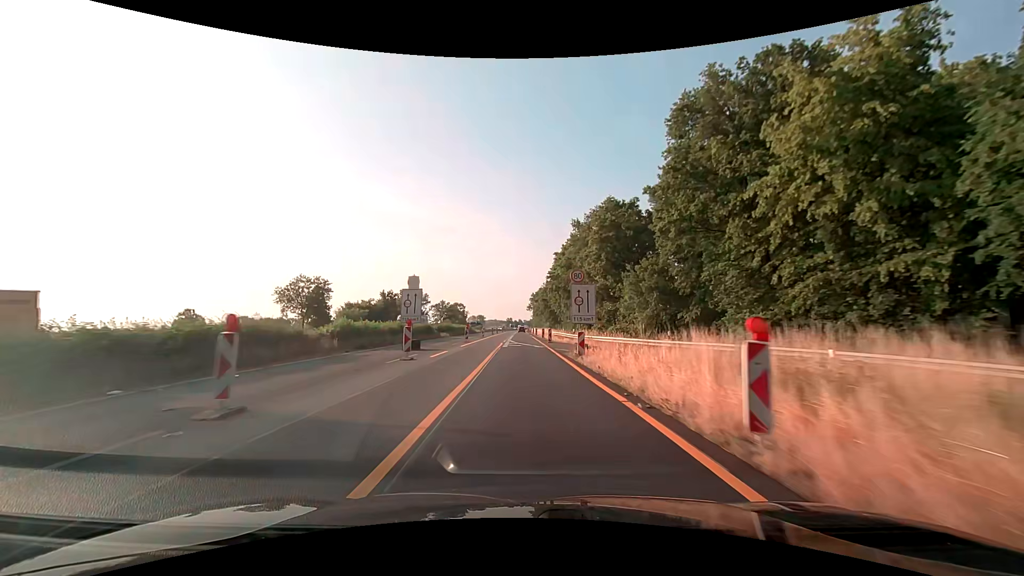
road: motorway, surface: asphalt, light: Day
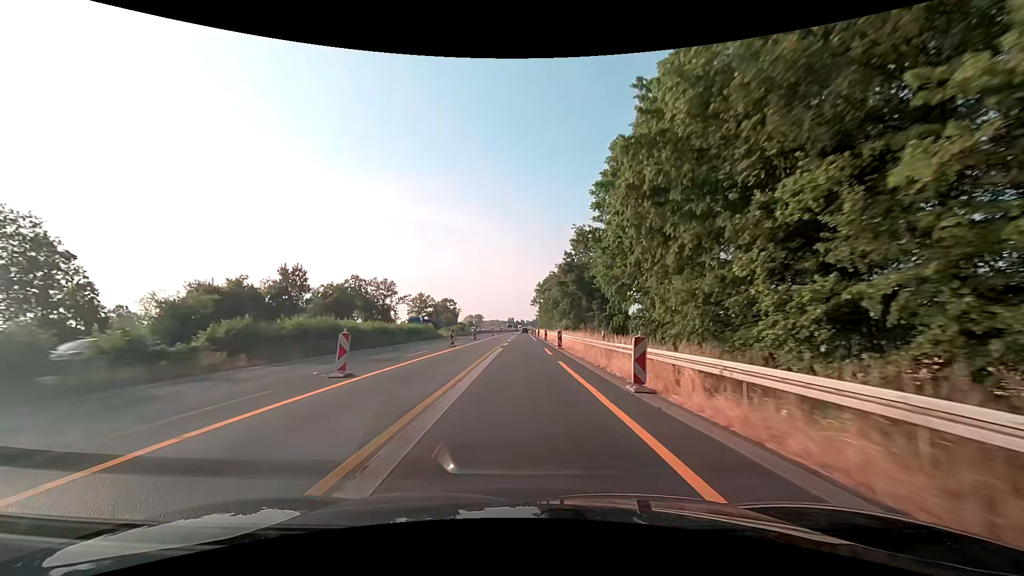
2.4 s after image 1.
(-0.2, +50.1) m; 0°
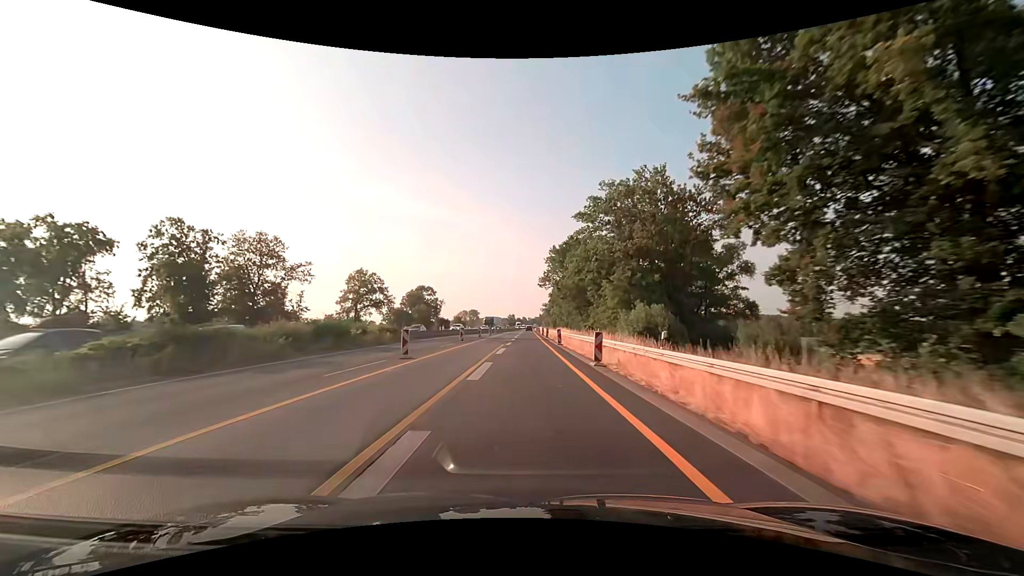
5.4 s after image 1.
(-0.2, +62.6) m; 0°
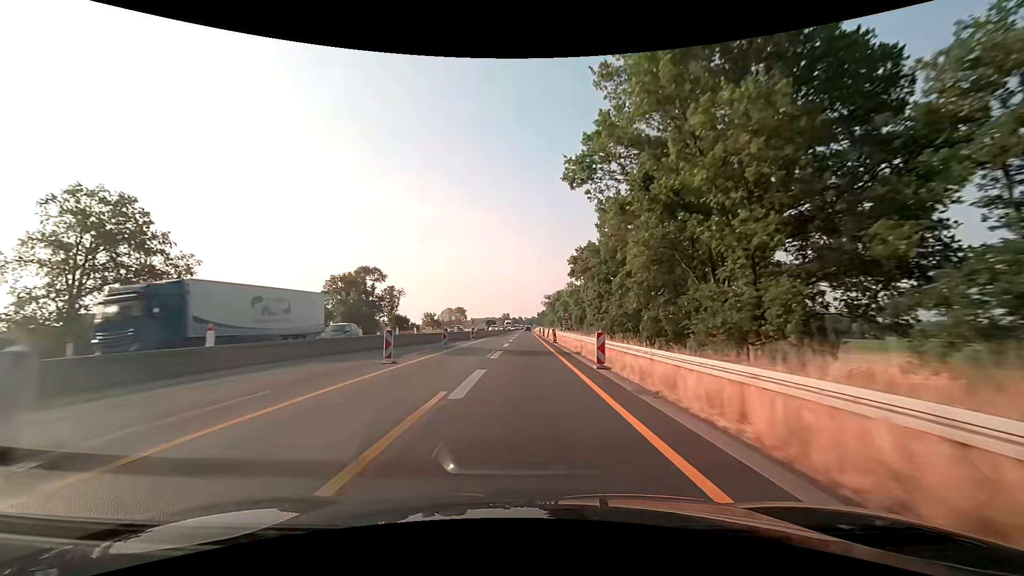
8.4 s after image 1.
(+0.4, +62.6) m; 0°
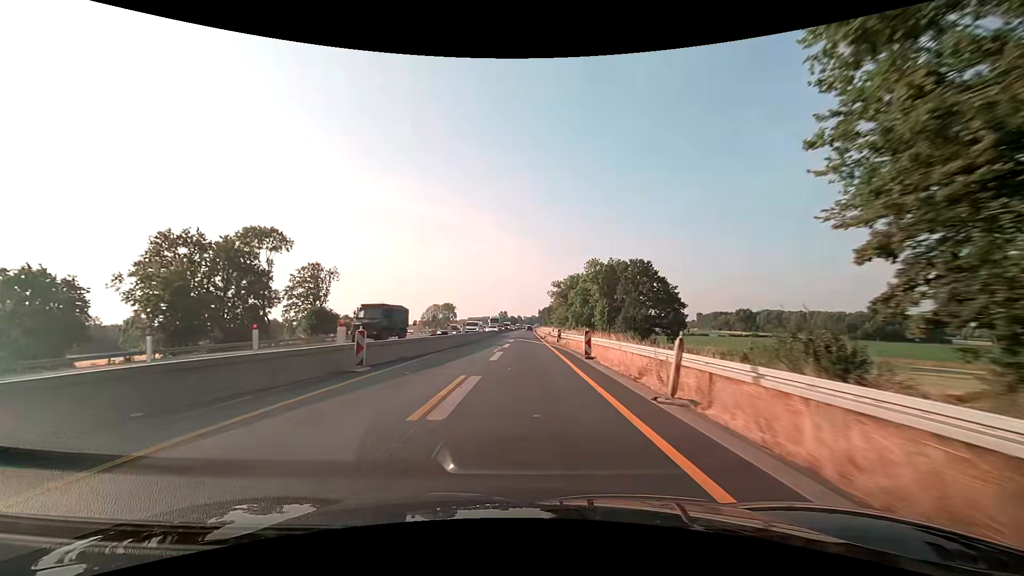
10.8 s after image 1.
(+0.2, +50.0) m; 0°
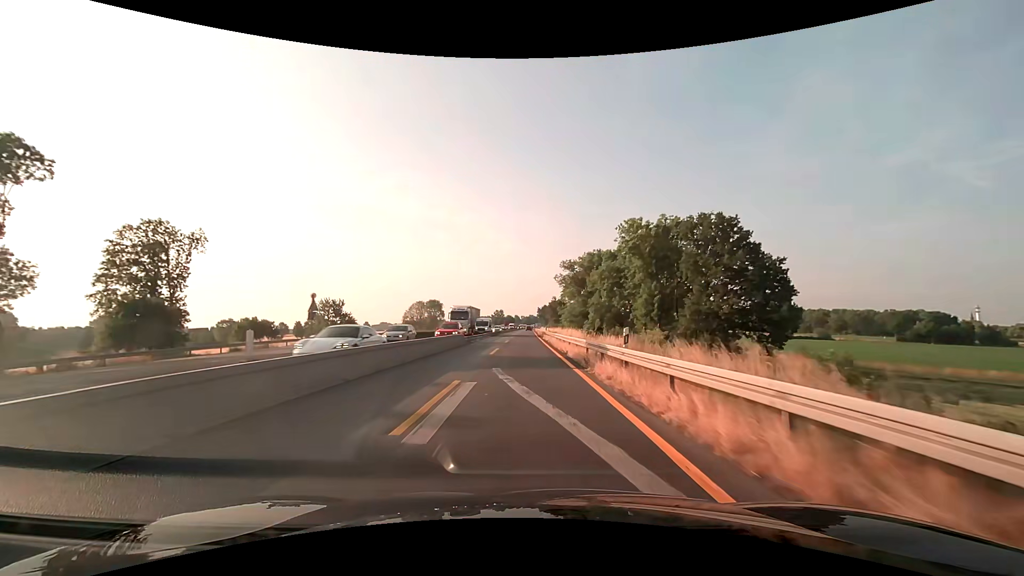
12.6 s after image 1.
(+0.2, +37.5) m; 0°
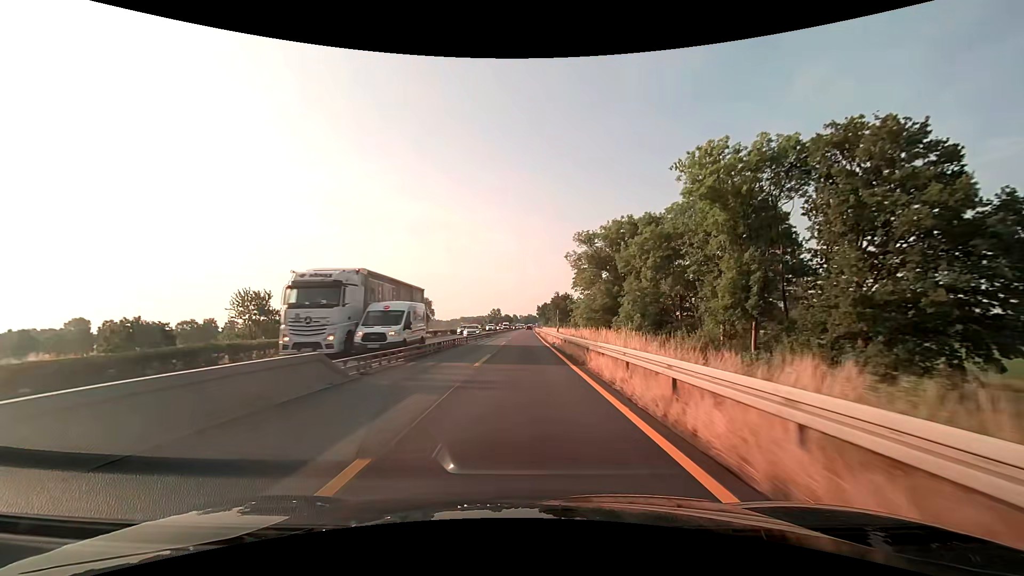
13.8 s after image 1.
(+0.1, +25.0) m; 0°
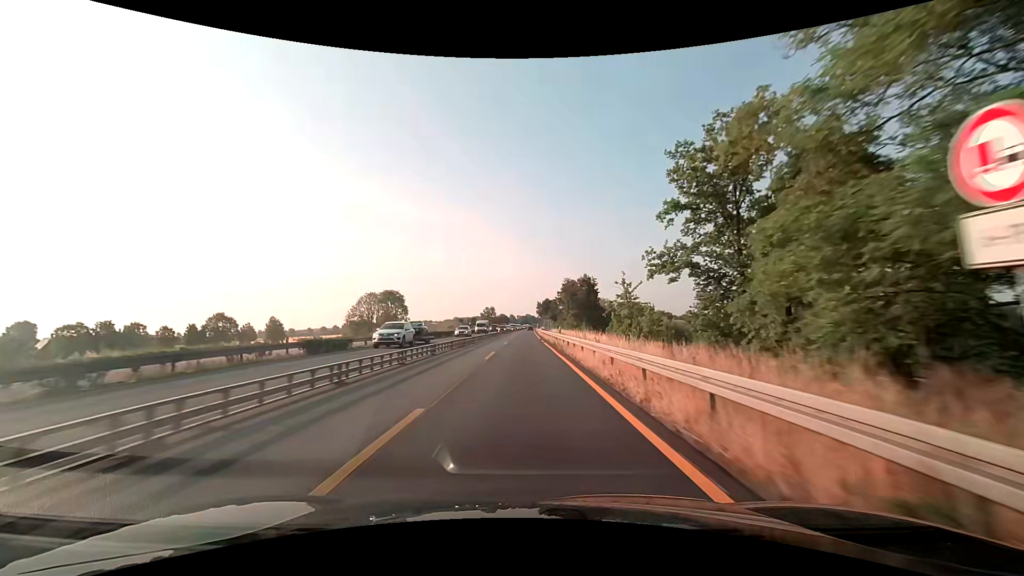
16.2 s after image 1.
(+0.1, +50.1) m; 0°
(0, +10) (0, +20) (0, +30) (0, +40) (0, +50) (0, +60) (0, +70) (+1, +80) (+1, +90) (+1, +100) m
